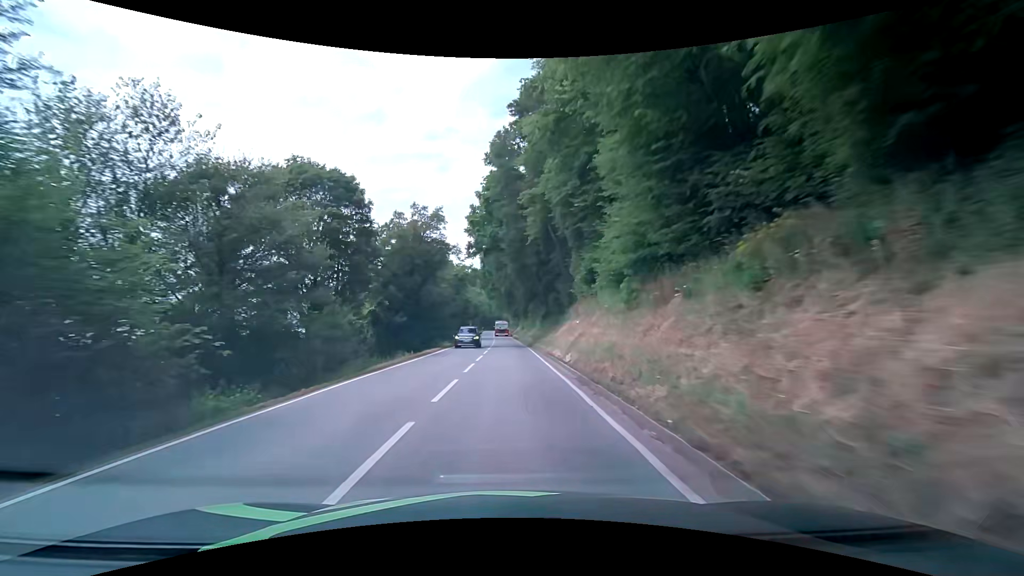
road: secondary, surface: asphalt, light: Day
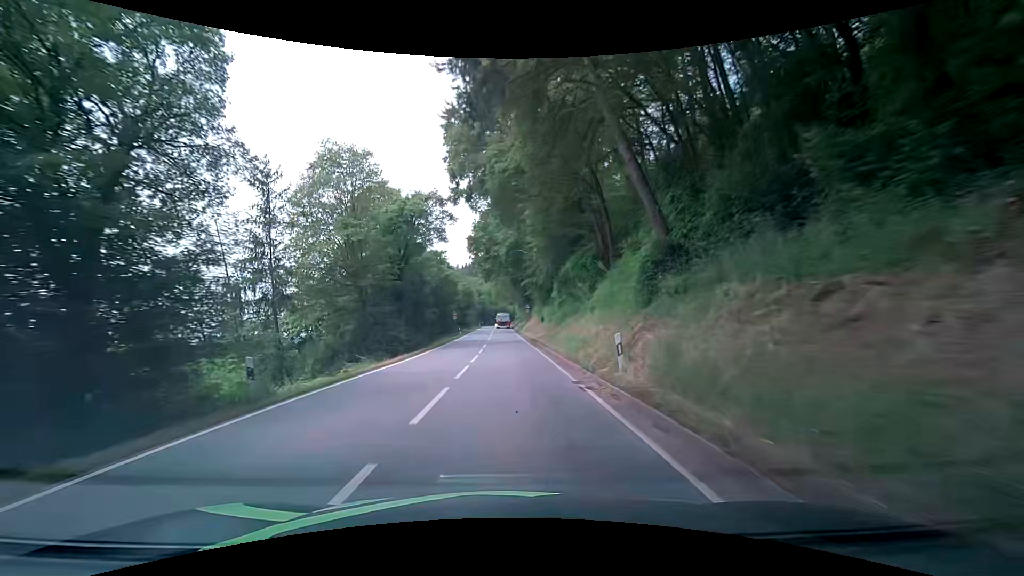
(+0.6, +39.5) m; 0°
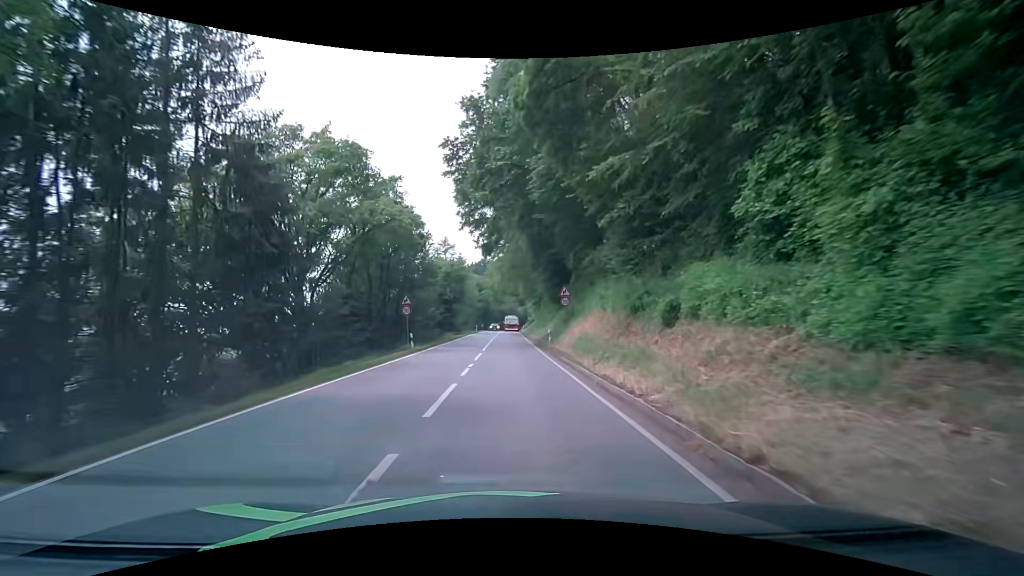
(-0.3, +35.6) m; -1°
(0, +10) (0, +20) (0, +30) (0, +40) (0, +50) (0, +60) (0, +70) (0, +80) (0, +90) (+1, +100) m
